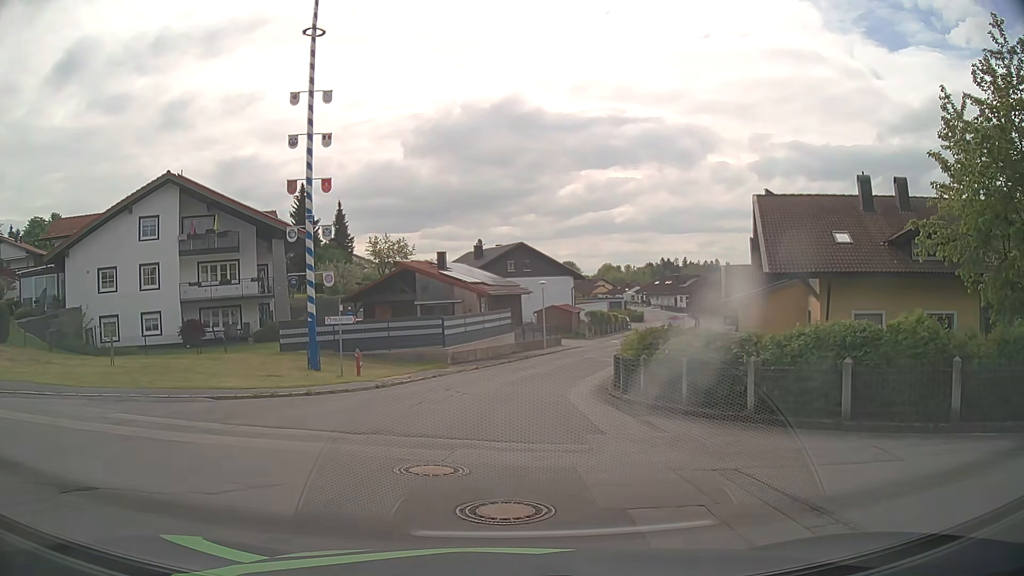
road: residential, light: Day
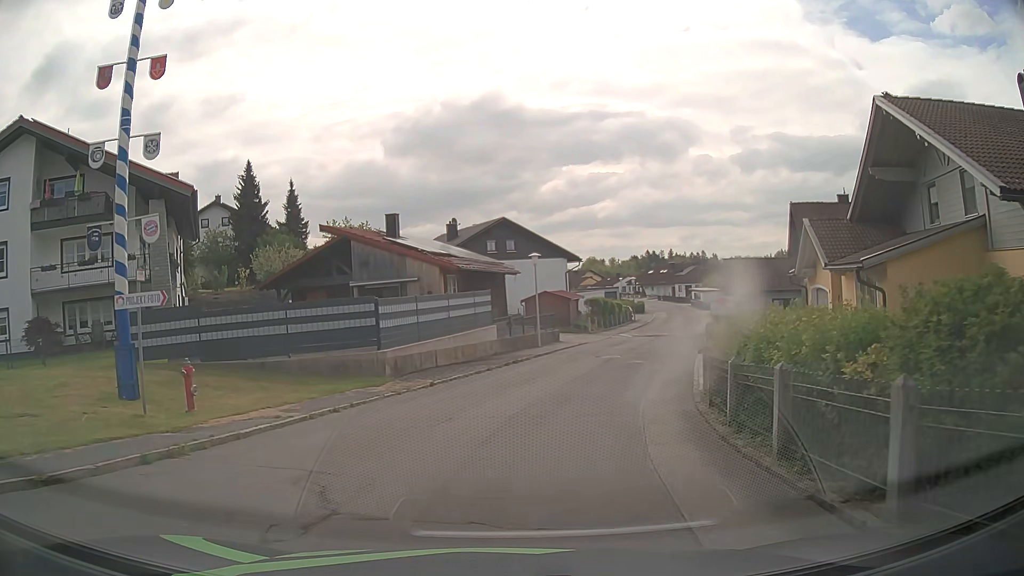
(+0.2, +12.9) m; +1°
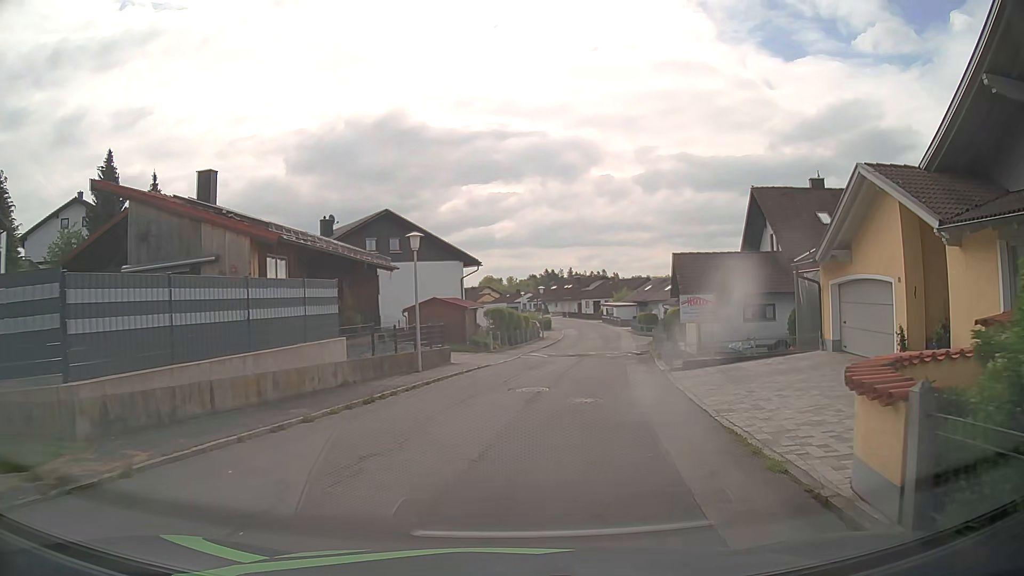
(+0.9, +10.8) m; +10°
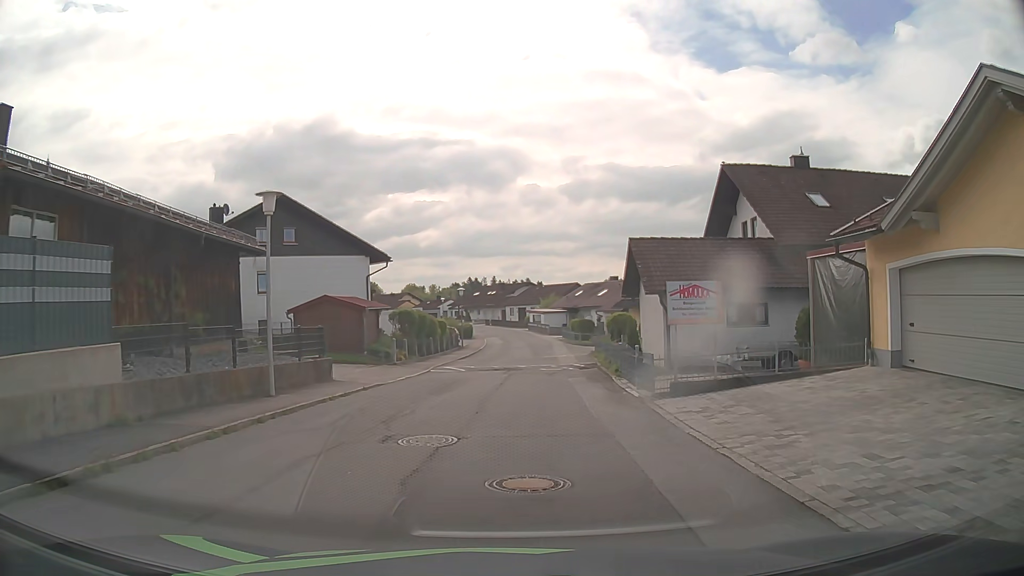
(+0.3, +7.5) m; +6°
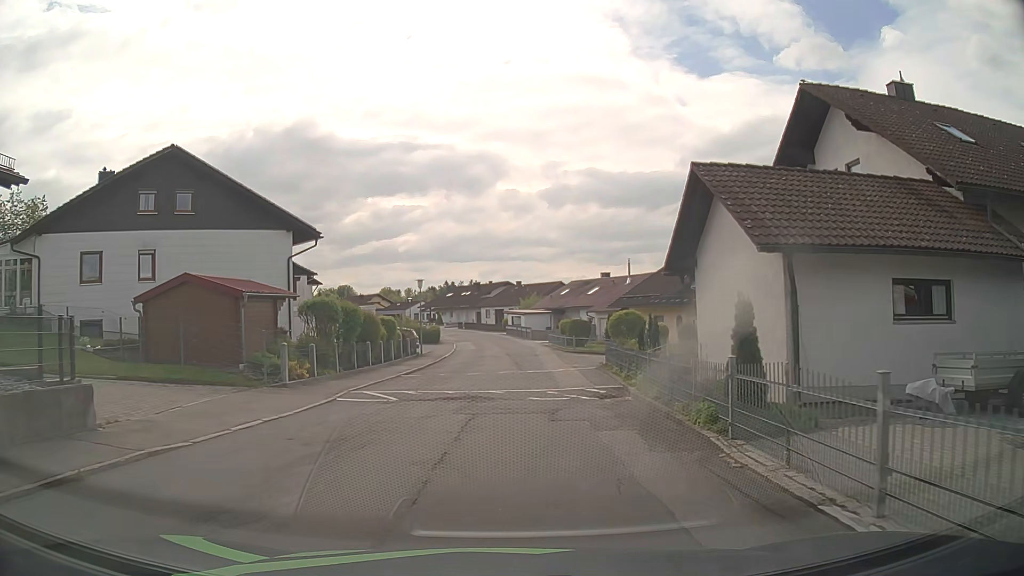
(+0.3, +11.5) m; +1°
